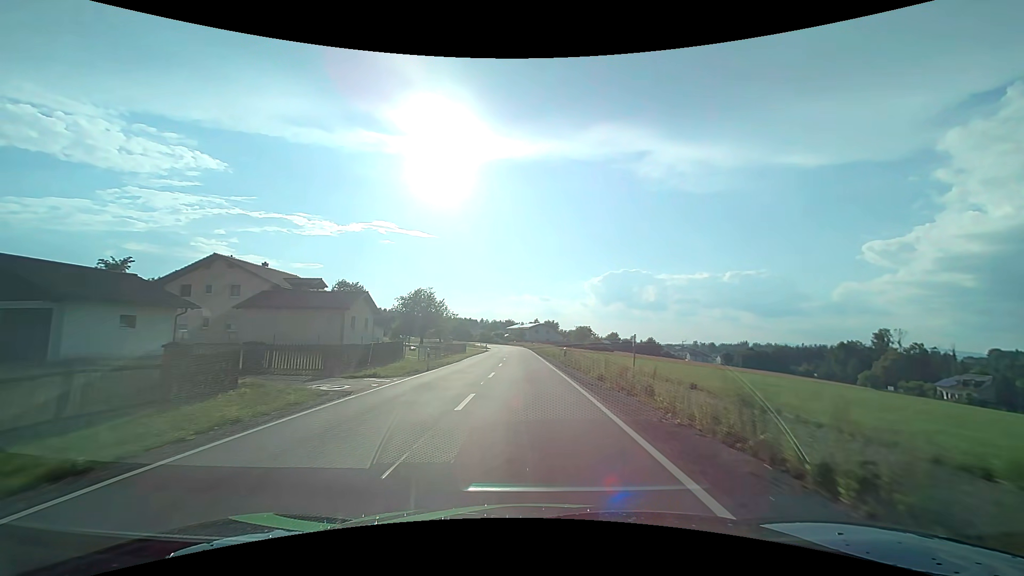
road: tertiary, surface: asphalt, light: Day
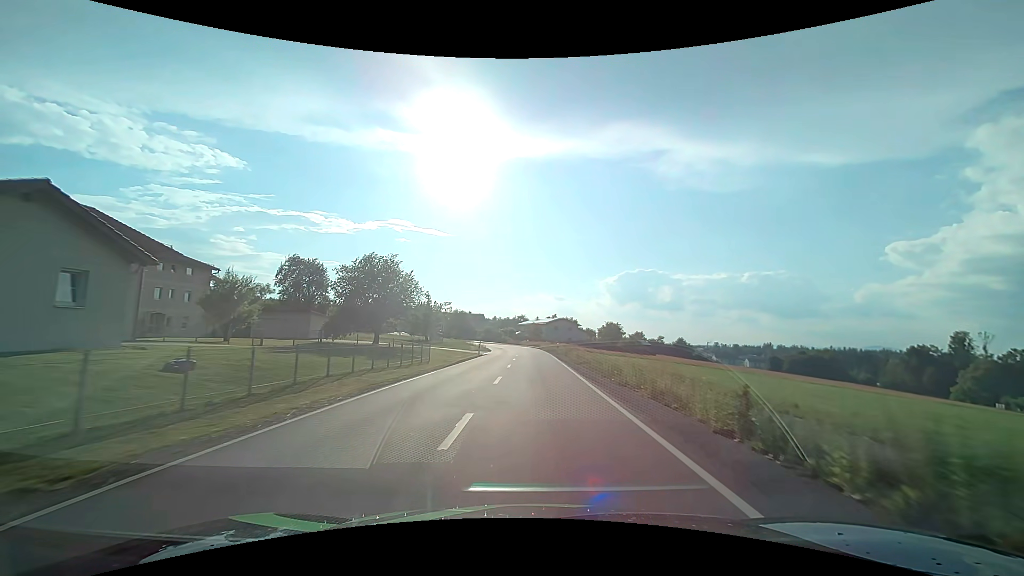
(-0.7, +30.8) m; -2°
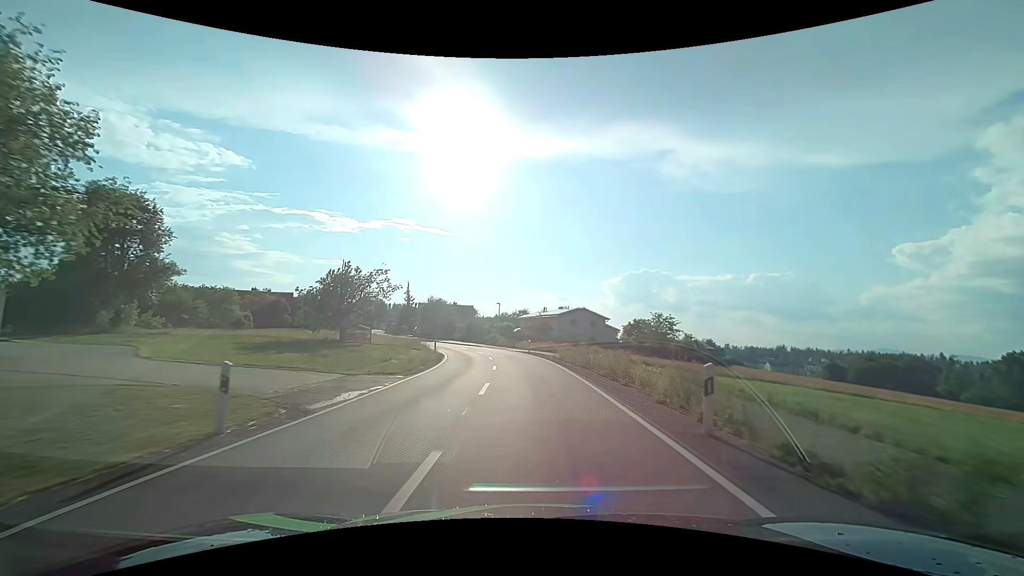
(0.0, +39.1) m; 0°
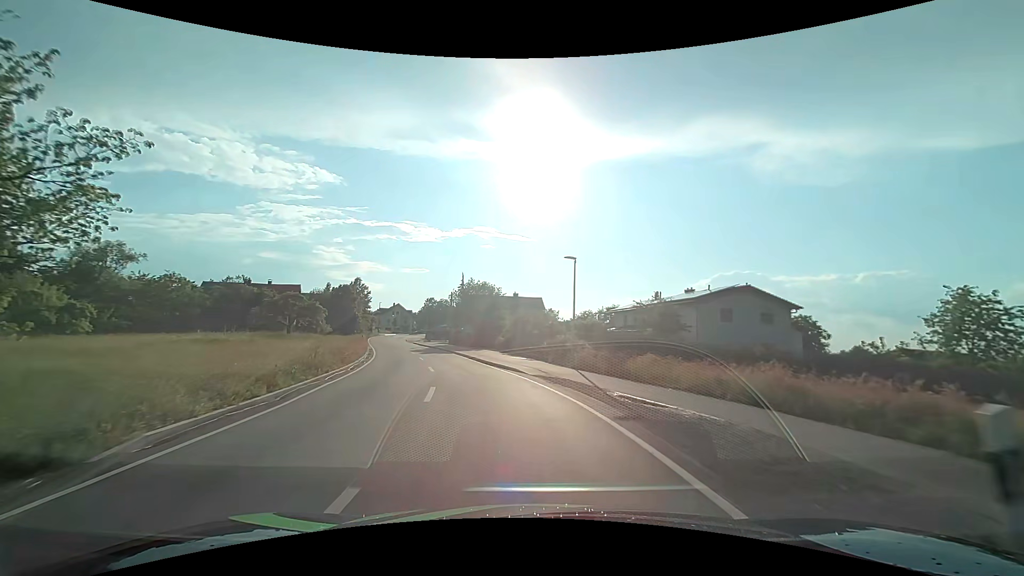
(-1.8, +37.8) m; -9°
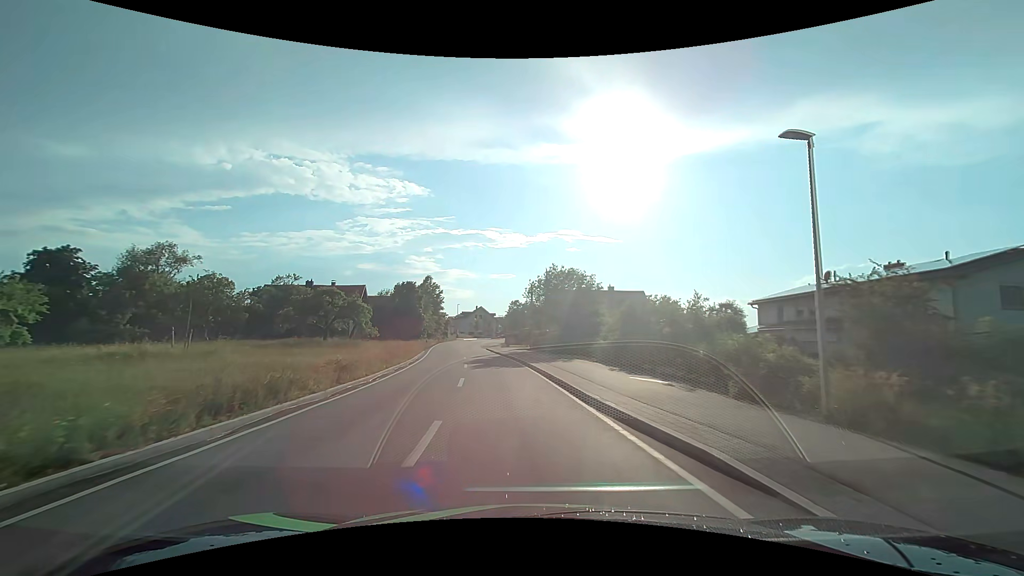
(-1.3, +14.4) m; -10°
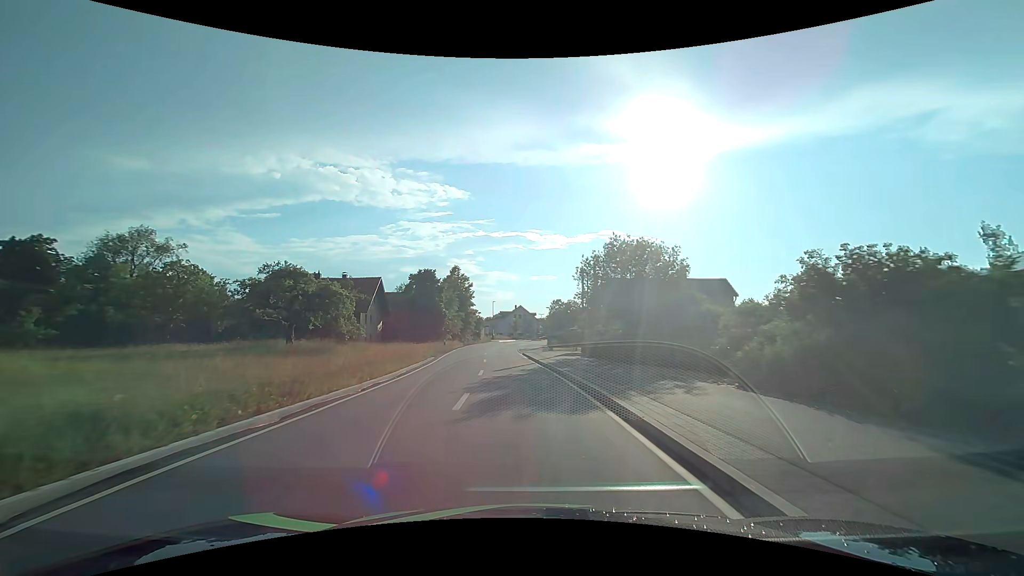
(-0.8, +14.1) m; -5°
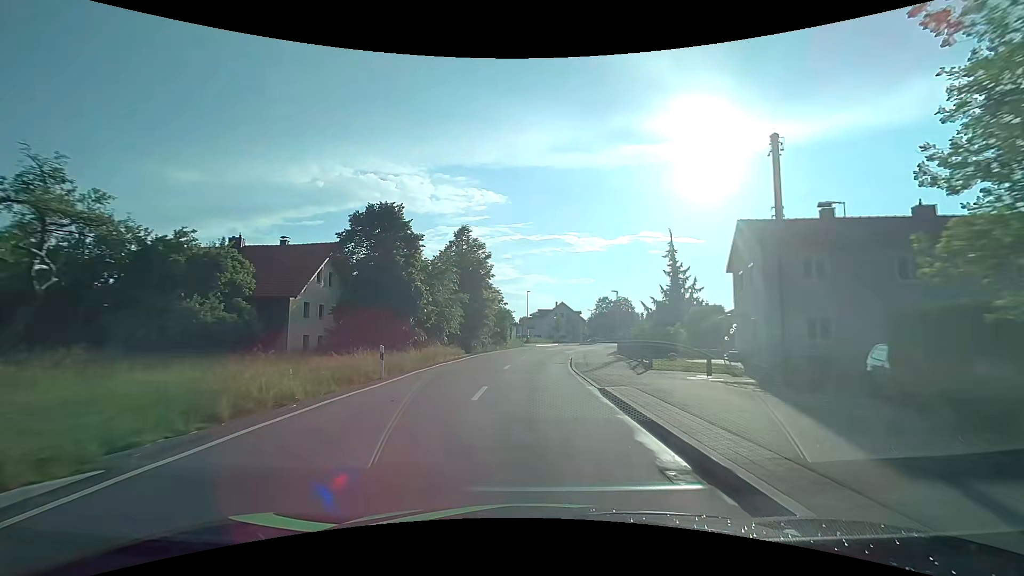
(-1.3, +28.1) m; -4°
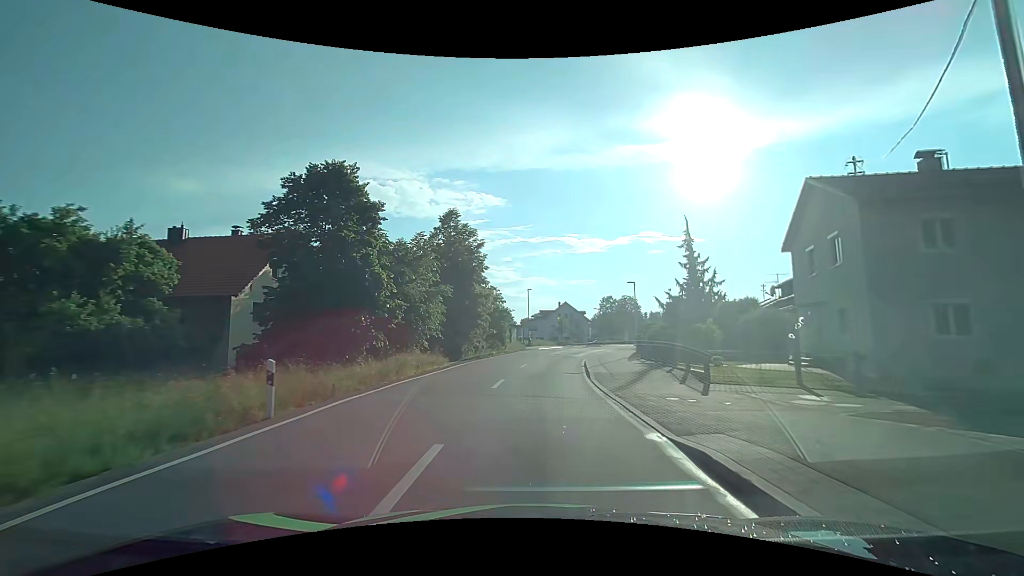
(0.0, +7.1) m; 0°
